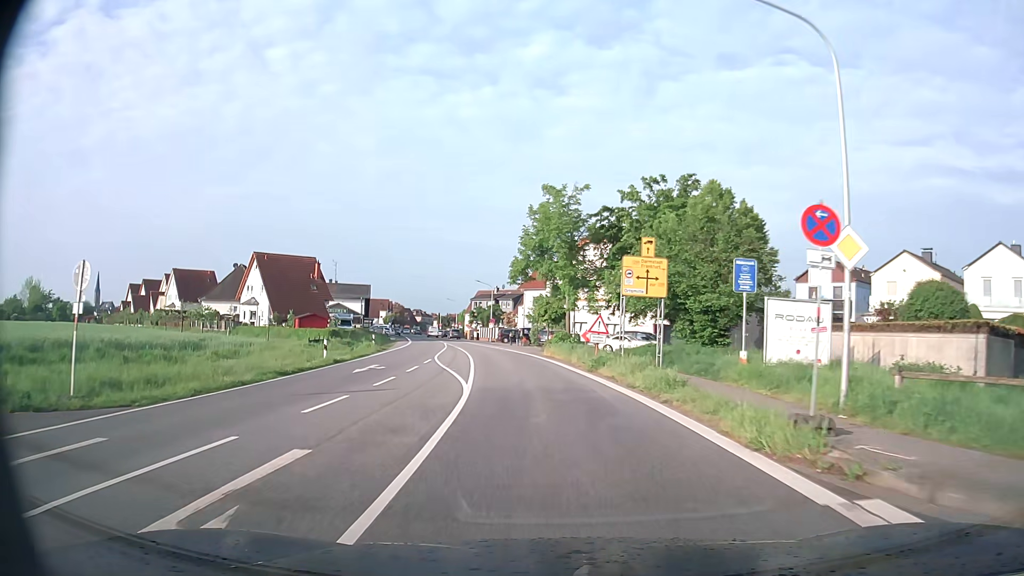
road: secondary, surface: asphalt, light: Day
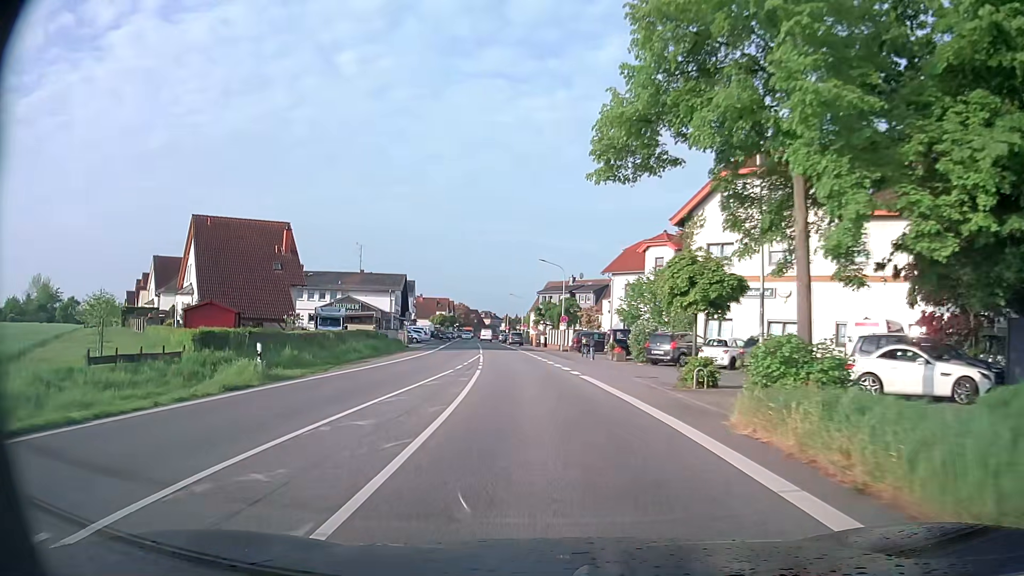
(-1.9, +29.2) m; -7°
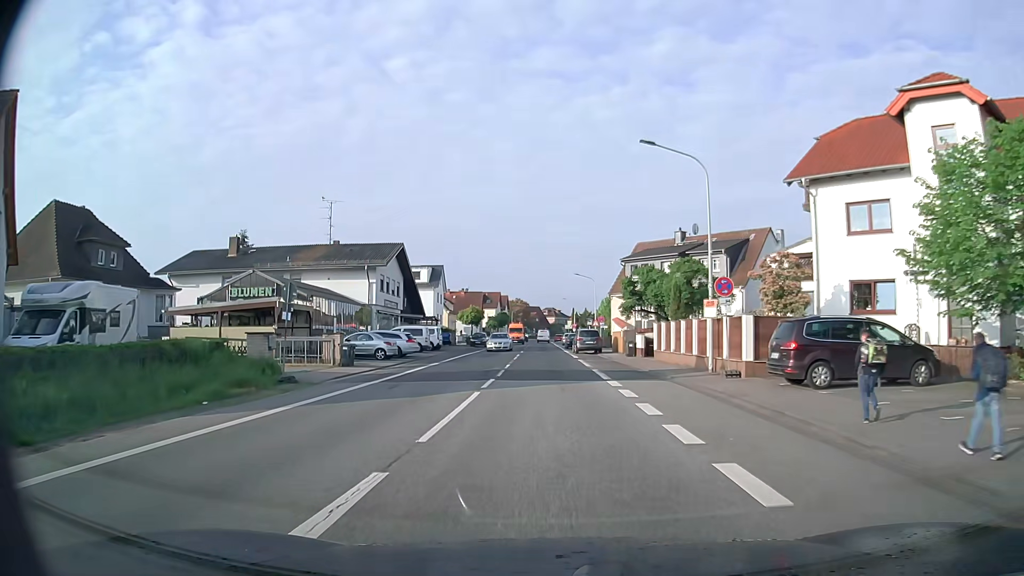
(-2.2, +36.5) m; -6°
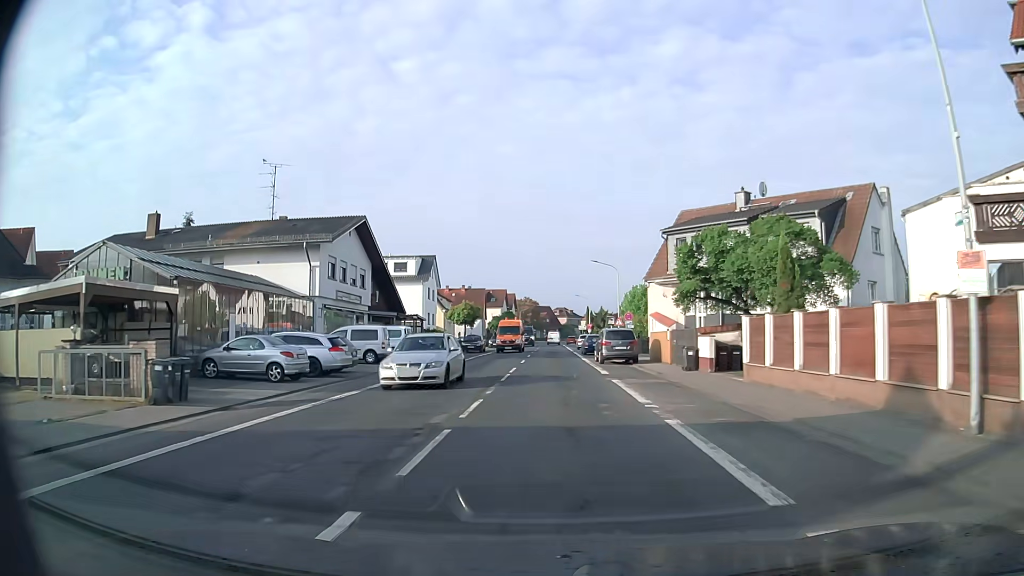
(-0.1, +14.7) m; -1°
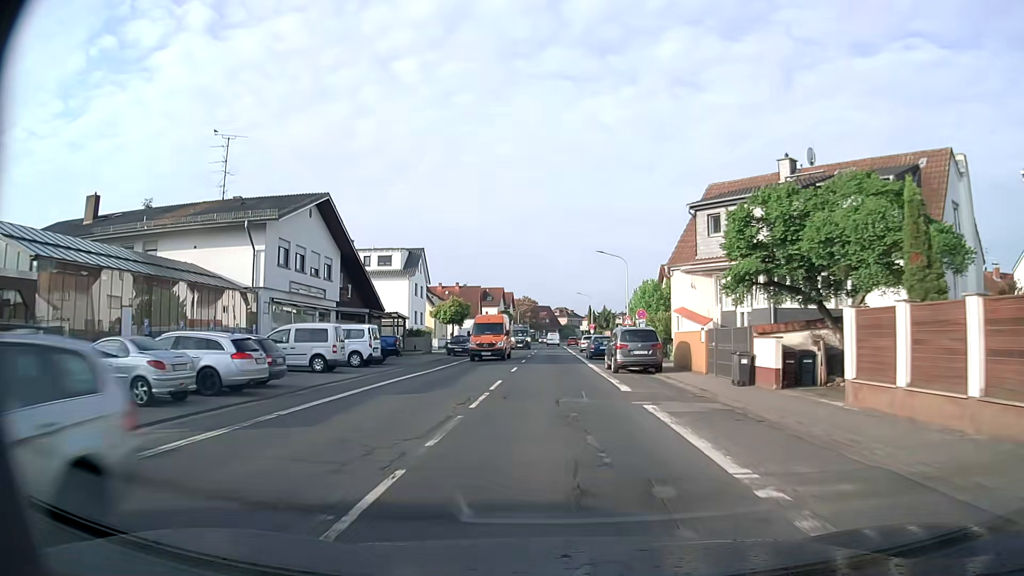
(0.0, +7.3) m; 0°
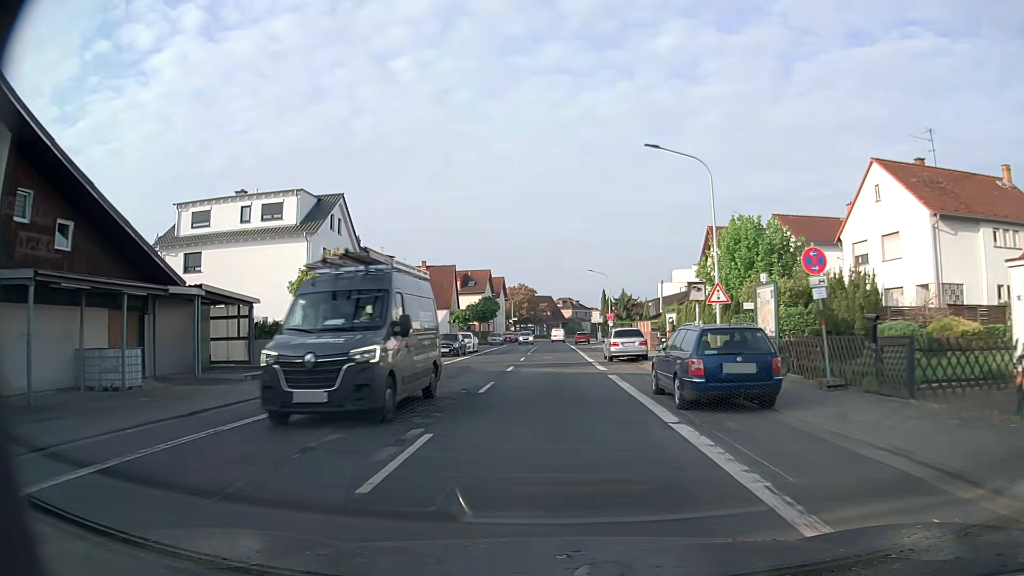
(+0.1, +28.9) m; 0°
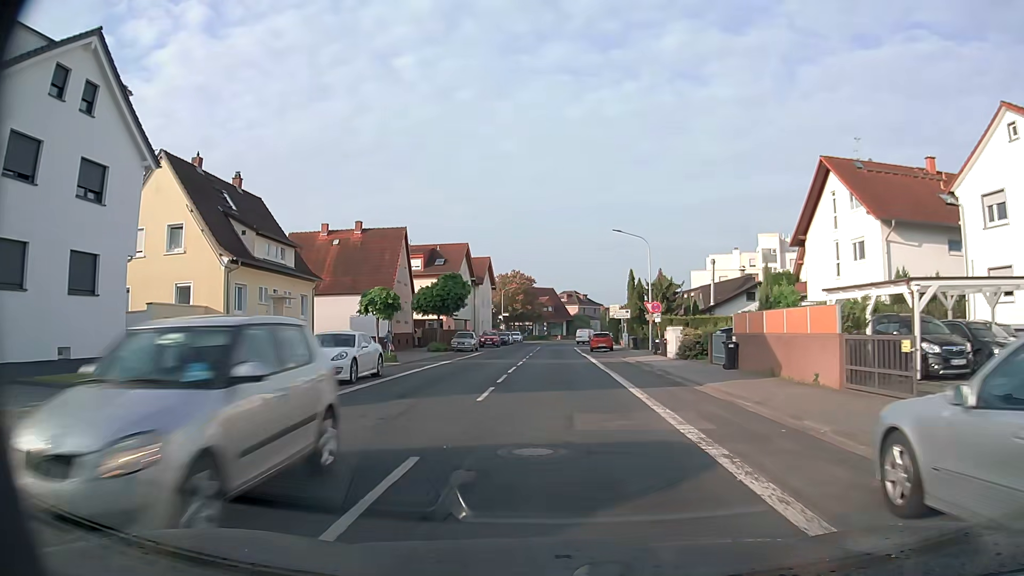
(-0.1, +28.6) m; 0°
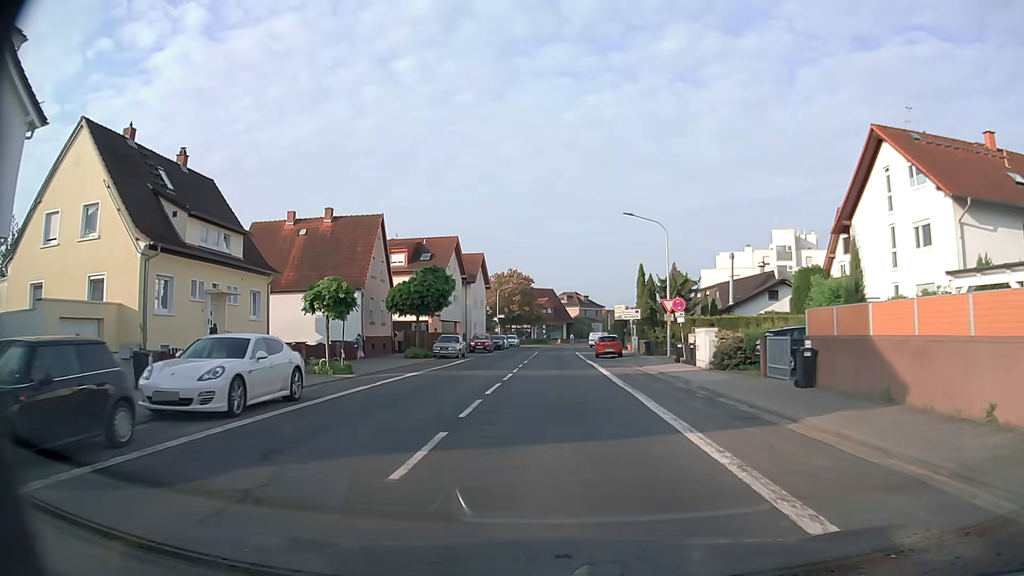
(-0.1, +7.1) m; -1°
(0, +10) (0, +20) (0, +30) (0, +40) (0, +50) (0, +60) (+1, +70) (+2, +80) (+4, +90) (+7, +99) m
